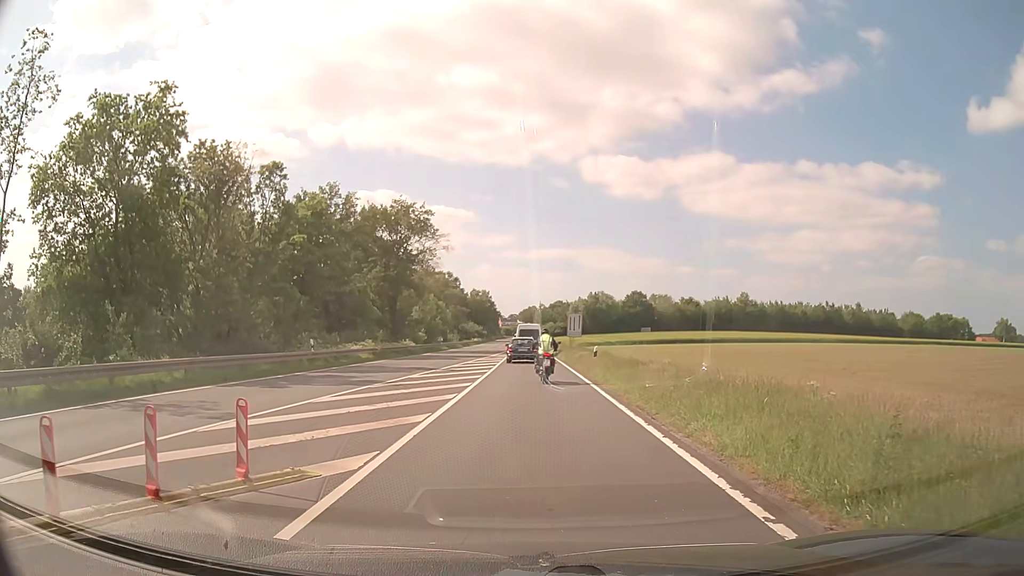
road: primary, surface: asphalt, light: Day
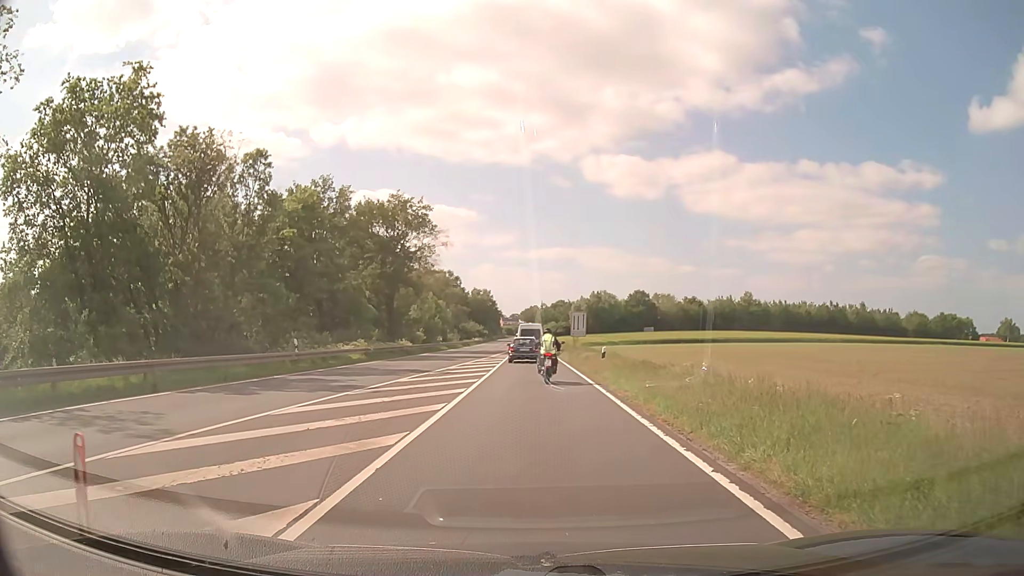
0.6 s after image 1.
(0.0, +2.5) m; 0°
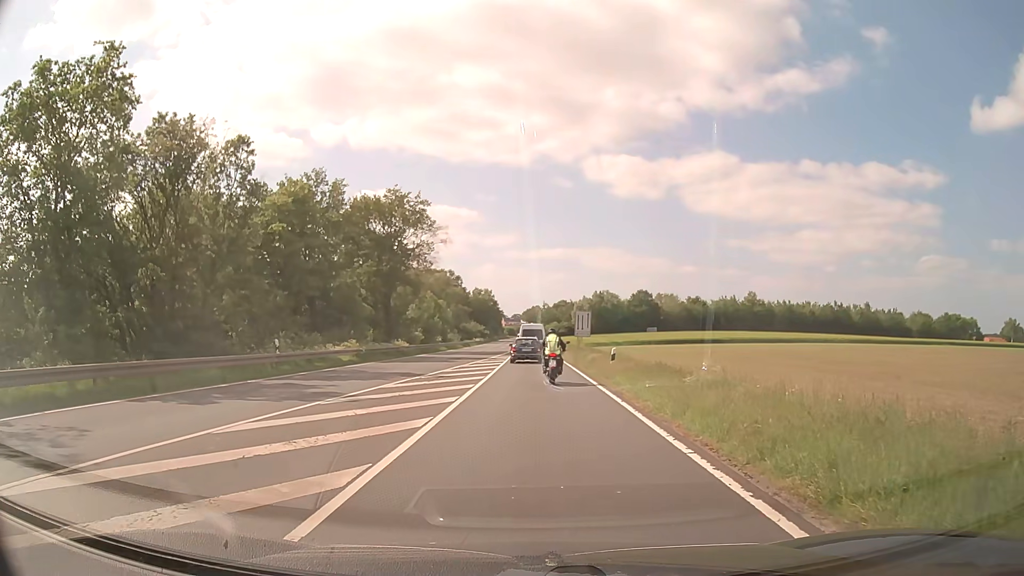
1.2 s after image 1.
(0.0, +2.5) m; -1°
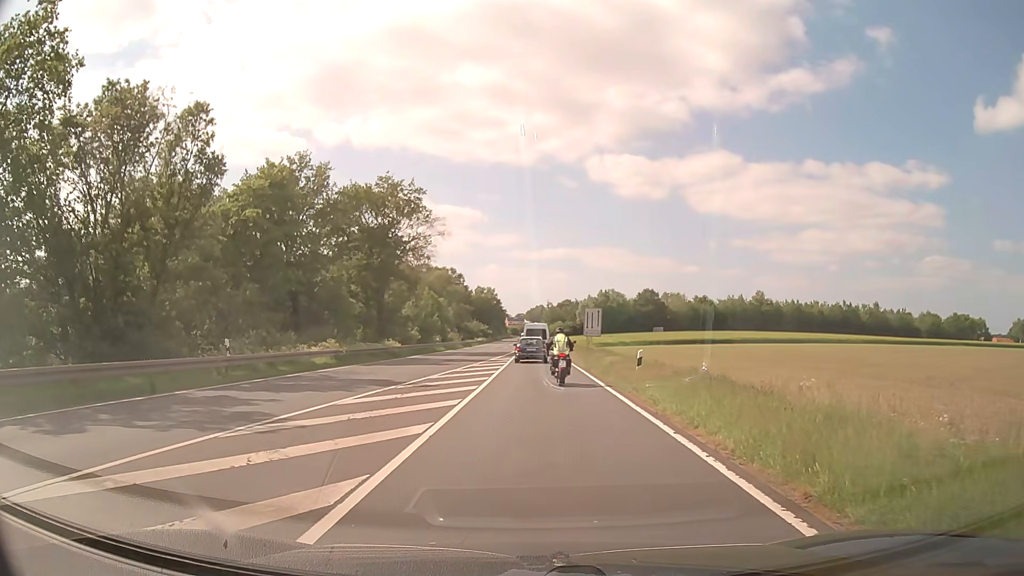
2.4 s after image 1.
(0.0, +5.0) m; 0°
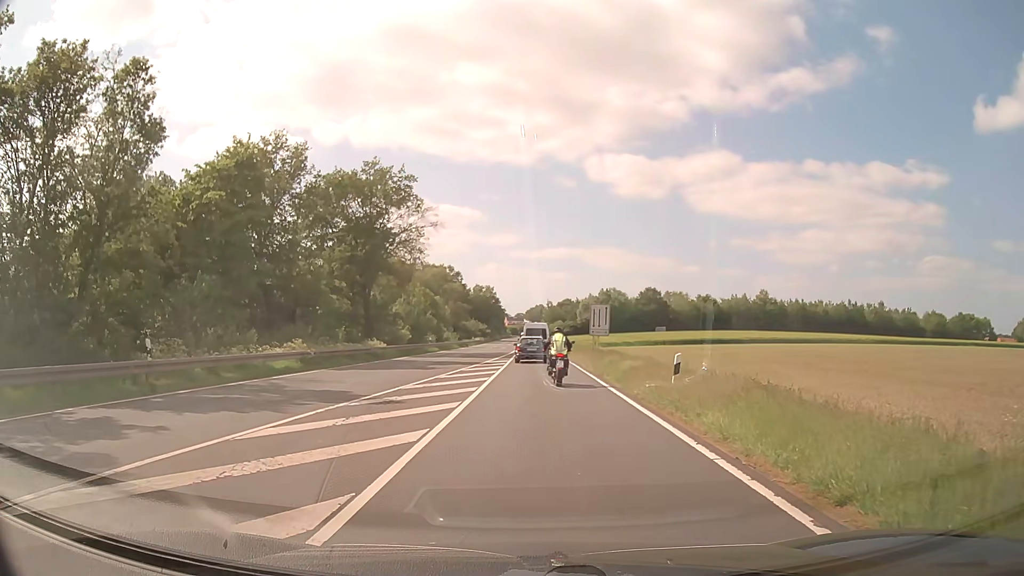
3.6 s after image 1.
(0.0, +5.0) m; 0°
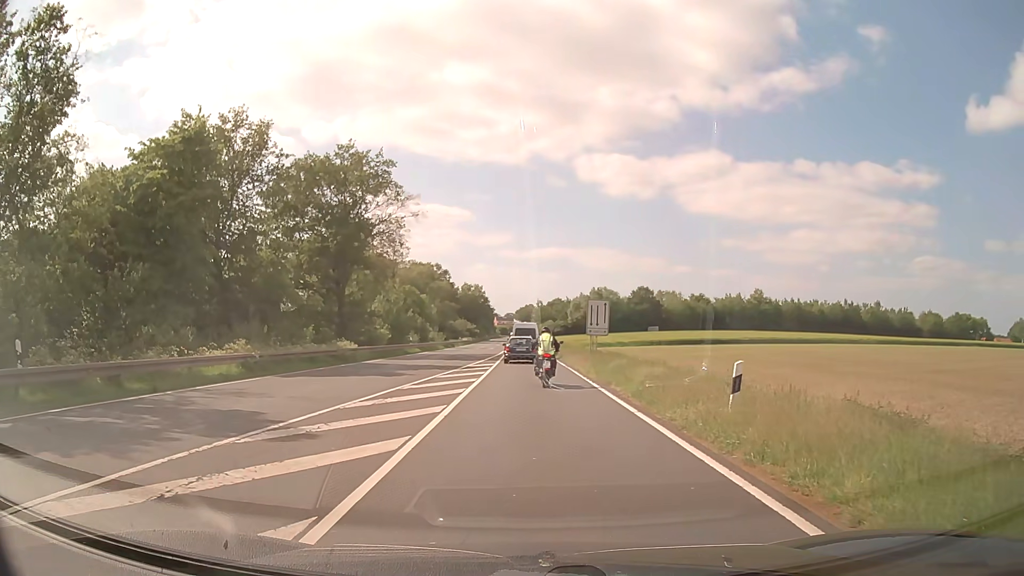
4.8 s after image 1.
(0.0, +5.0) m; +1°
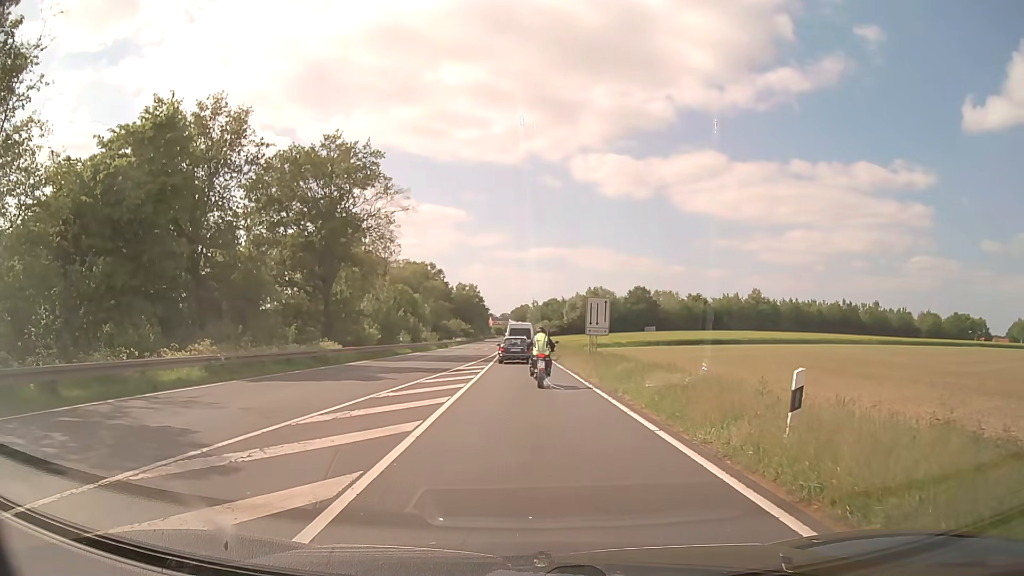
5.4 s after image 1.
(0.0, +2.5) m; 0°
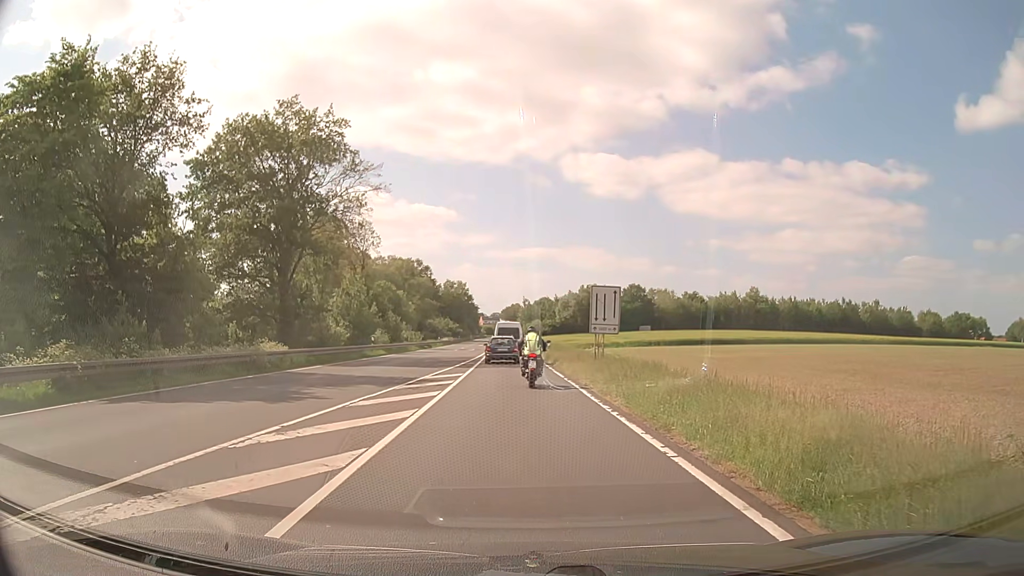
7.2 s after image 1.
(+0.1, +7.3) m; +1°
(0, +10) (0, +20) (0, +30) (-1, +40) (-1, +50) (-2, +60) (-2, +70) (-2, +80) (-3, +90) (-3, +100) m
